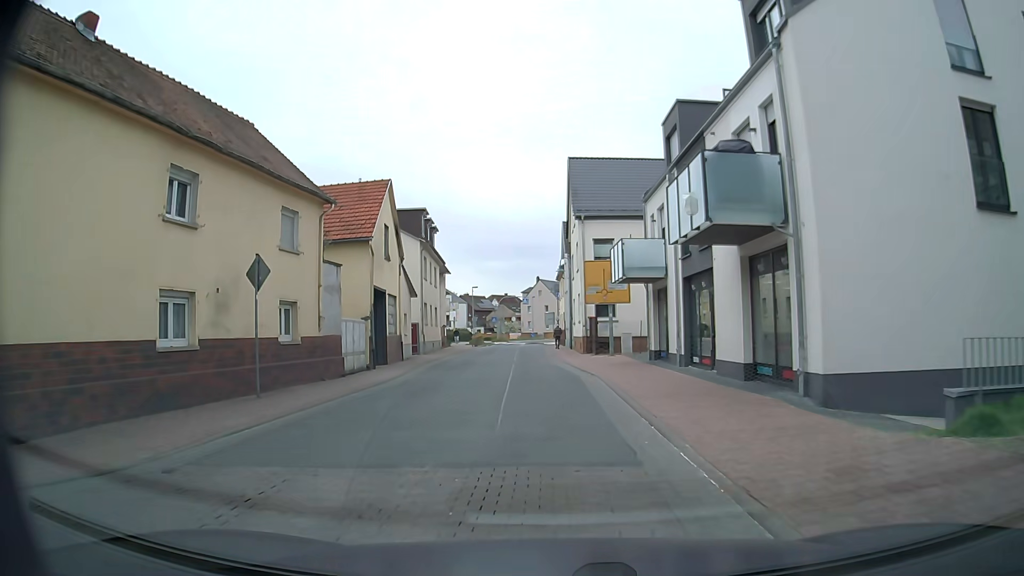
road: unclassified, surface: paving_stones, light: Day
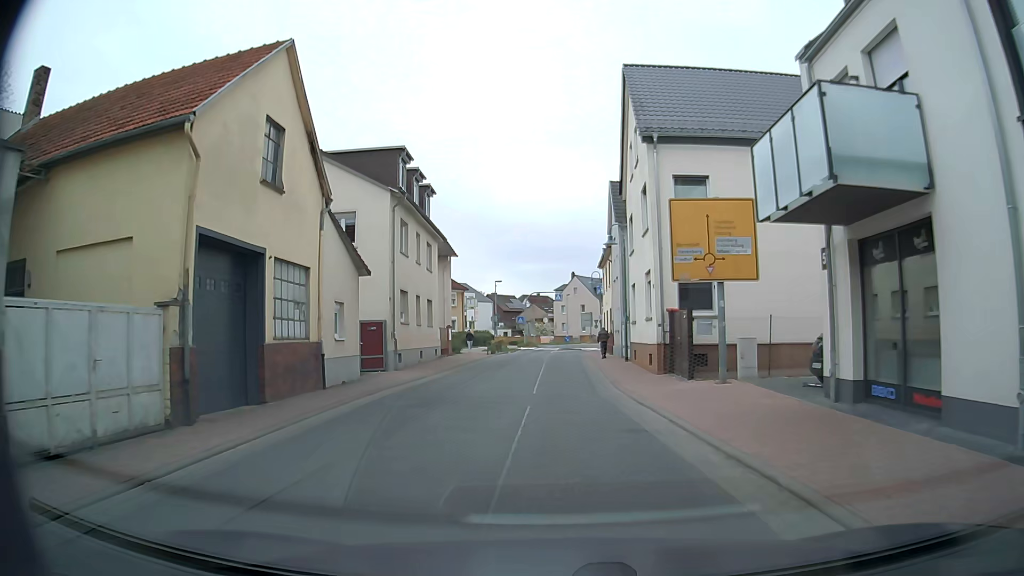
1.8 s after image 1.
(-0.4, +15.3) m; -3°
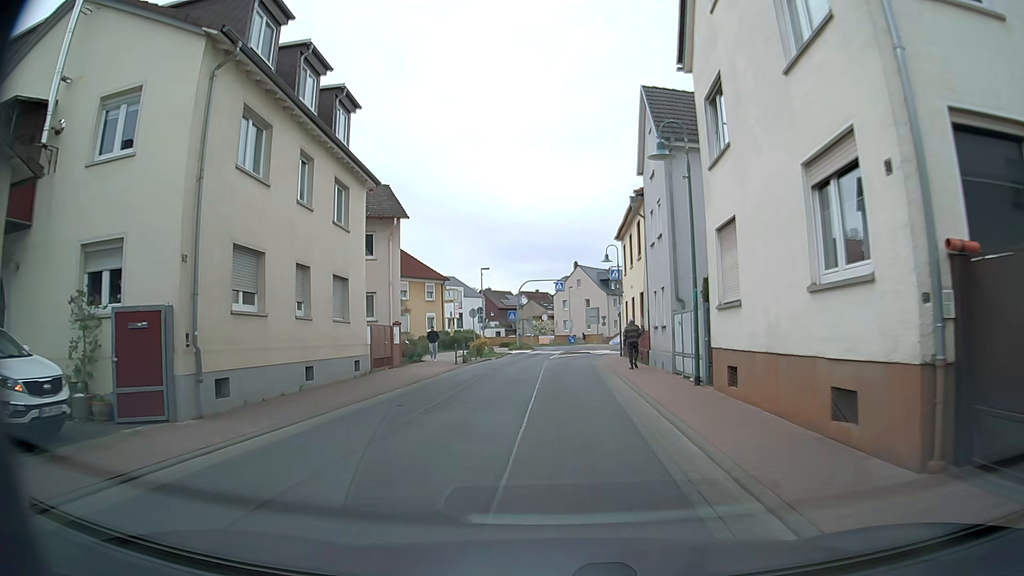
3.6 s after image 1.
(+0.2, +15.0) m; 0°
